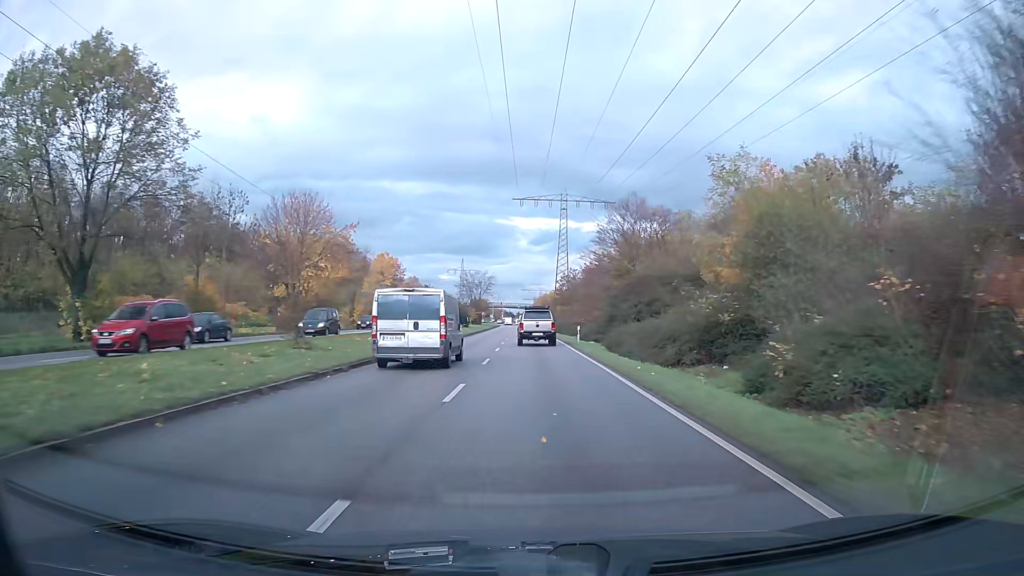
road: primary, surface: asphalt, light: Day
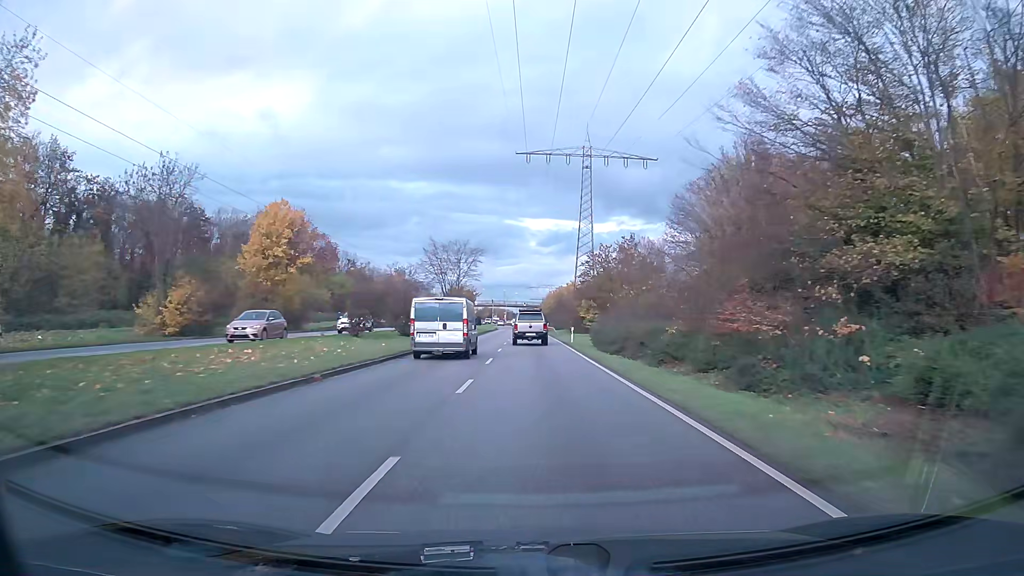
(-0.3, +43.4) m; -1°
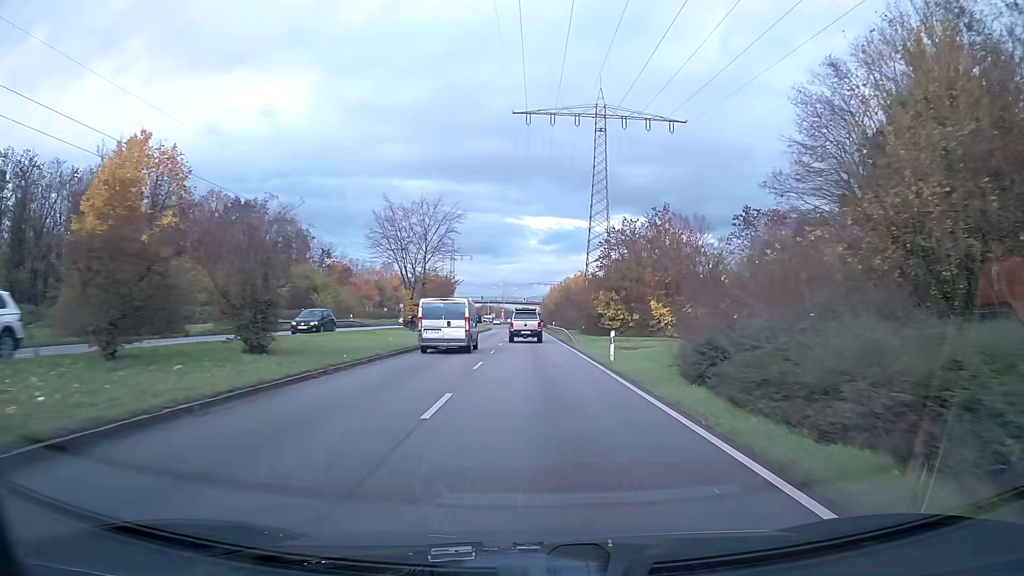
(0.0, +21.2) m; 0°
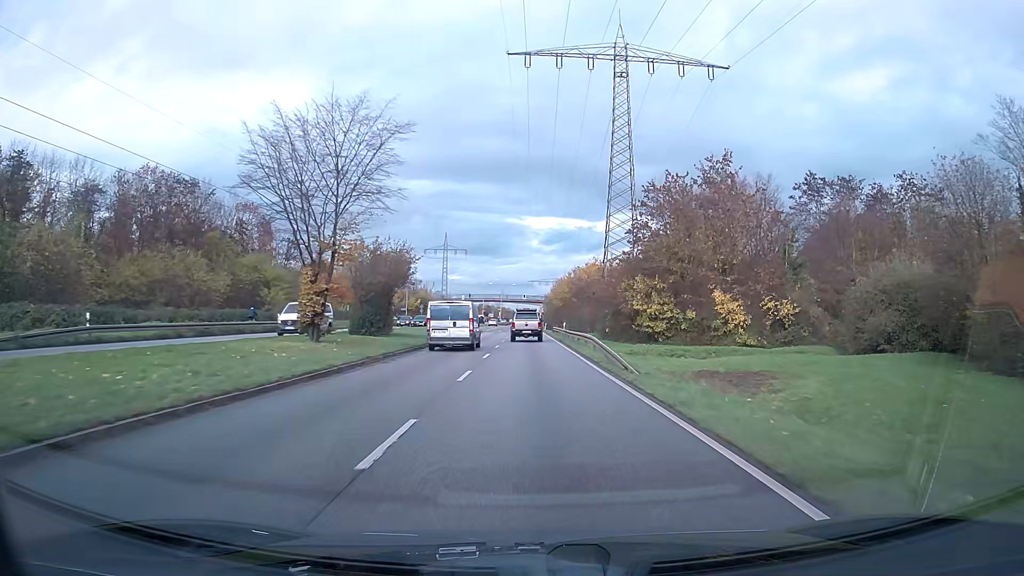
(0.0, +20.9) m; 0°
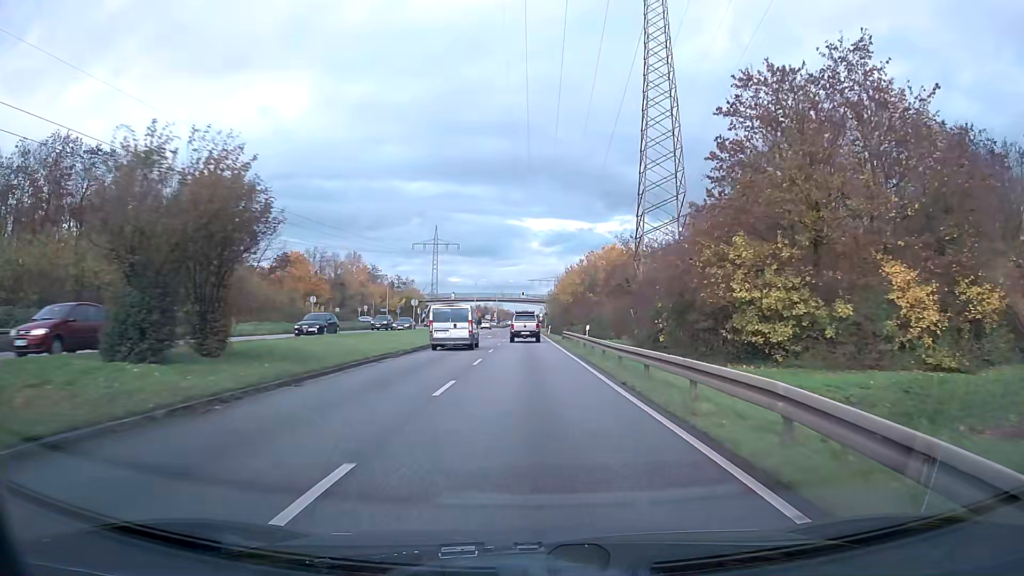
(0.0, +20.8) m; 0°
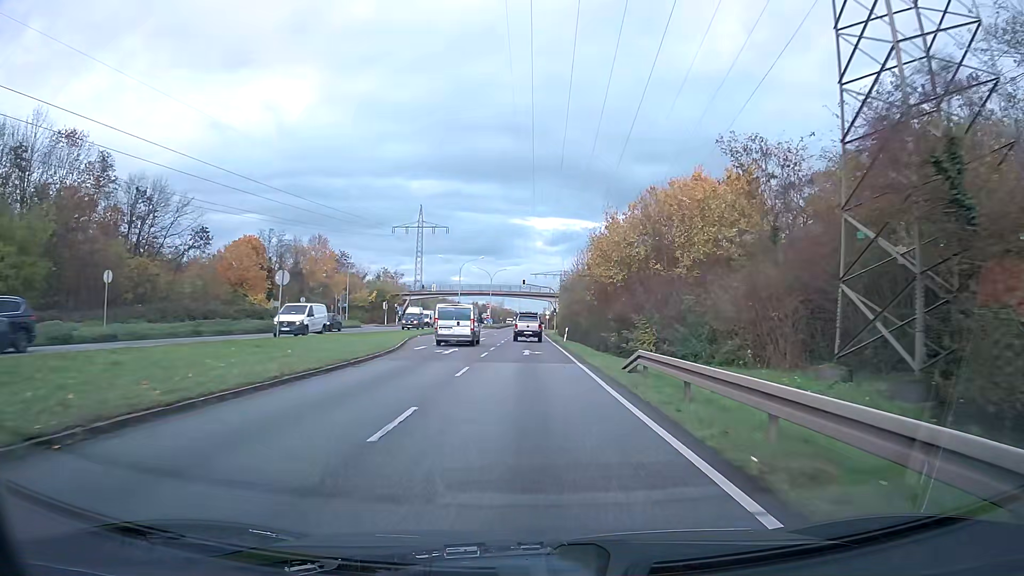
(-0.1, +31.5) m; 0°
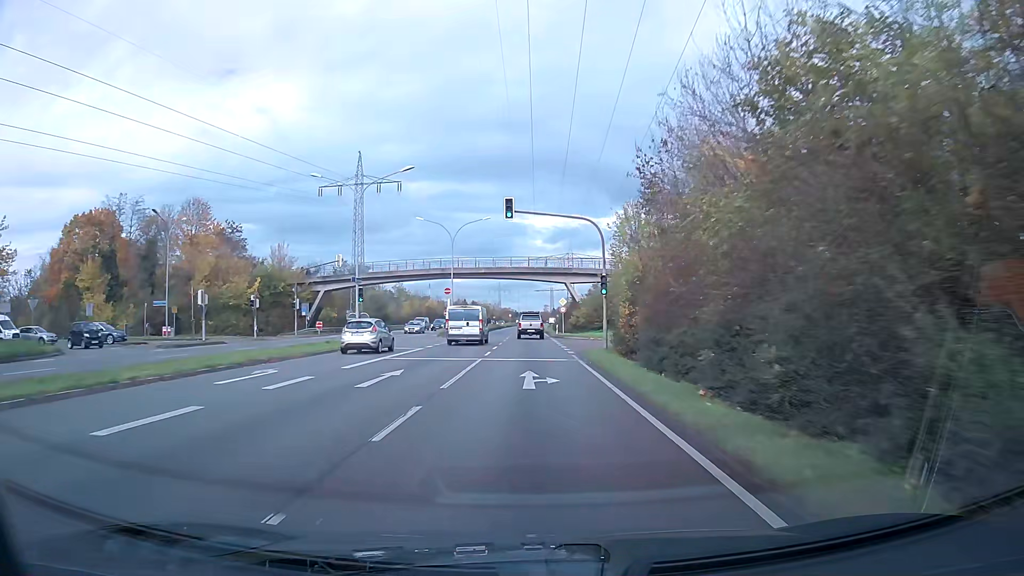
(0.0, +53.5) m; 0°
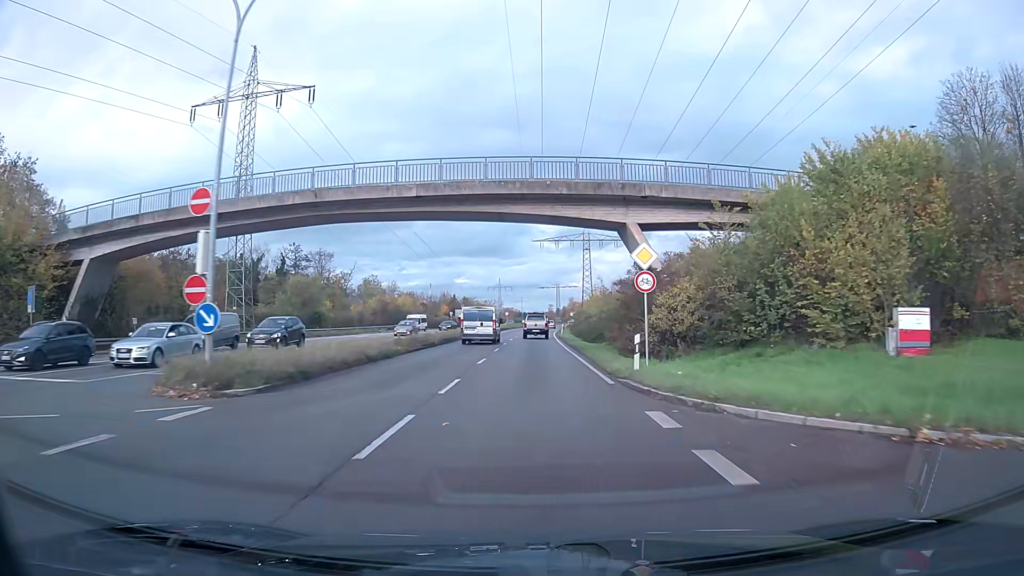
(-0.1, +43.5) m; 0°
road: trunk
